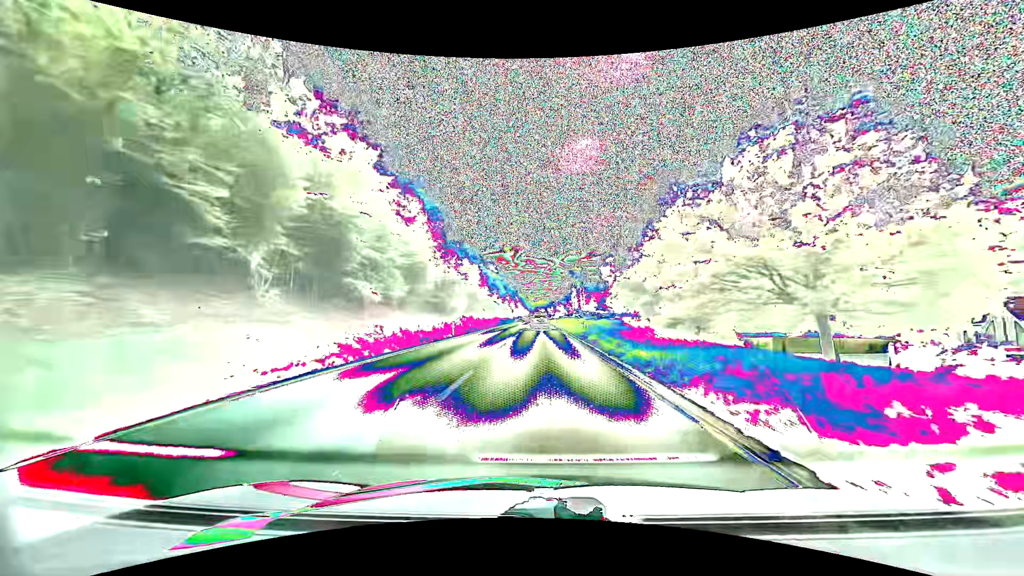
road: primary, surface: asphalt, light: Day
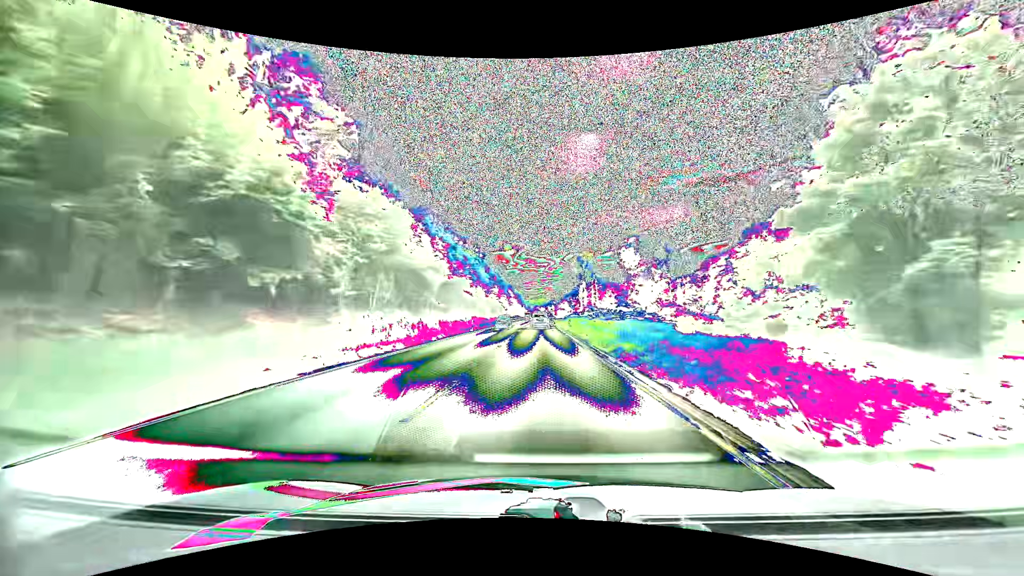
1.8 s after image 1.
(+0.1, +37.7) m; 0°
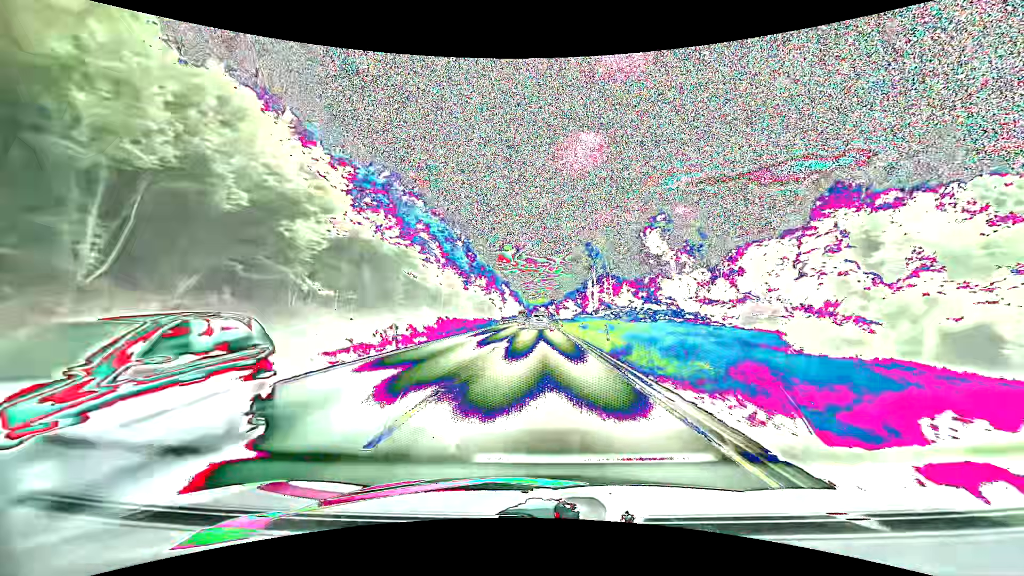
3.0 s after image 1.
(-0.1, +25.4) m; 0°
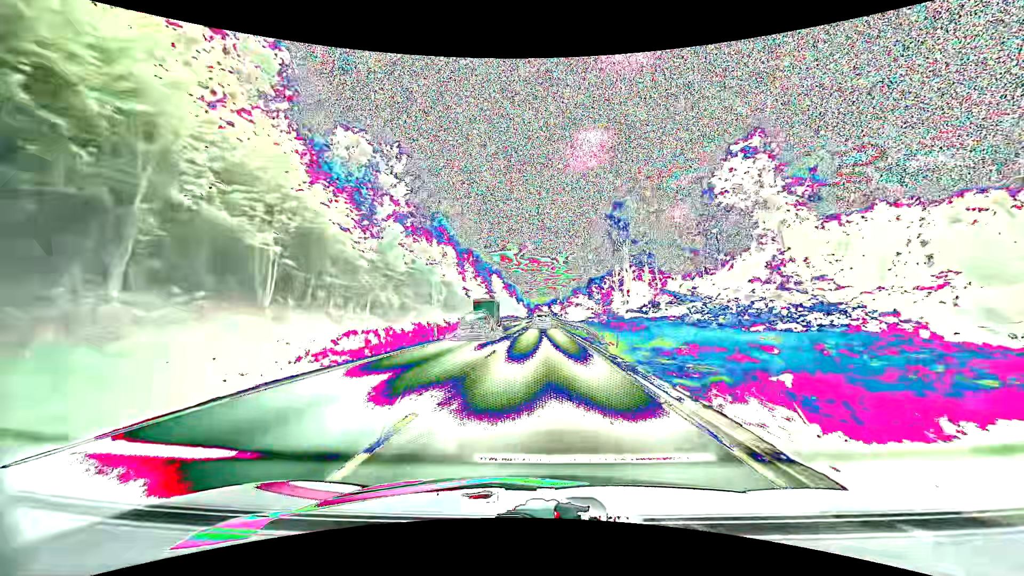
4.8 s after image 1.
(-0.2, +38.5) m; 0°
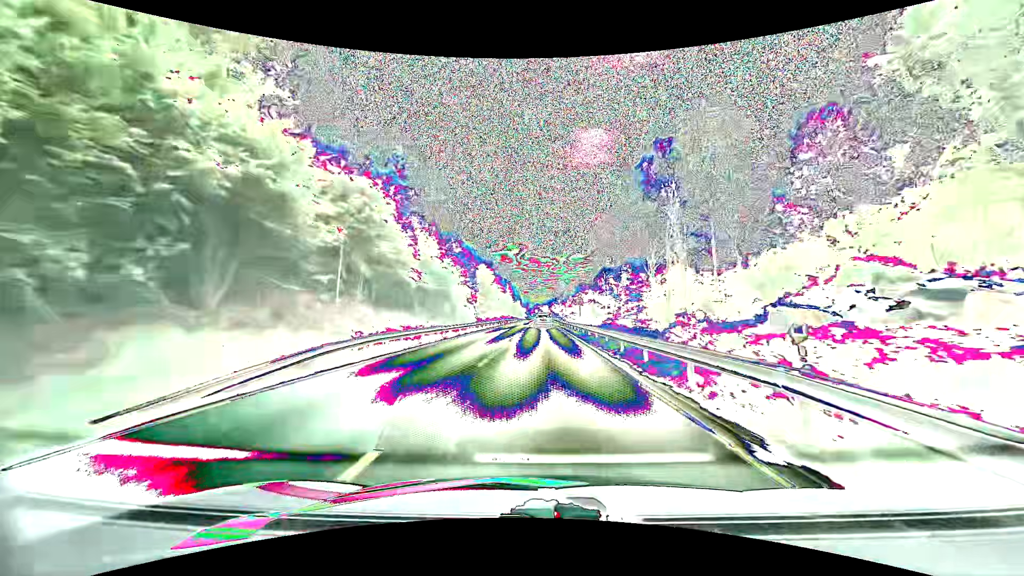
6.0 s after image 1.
(0.0, +25.9) m; 0°
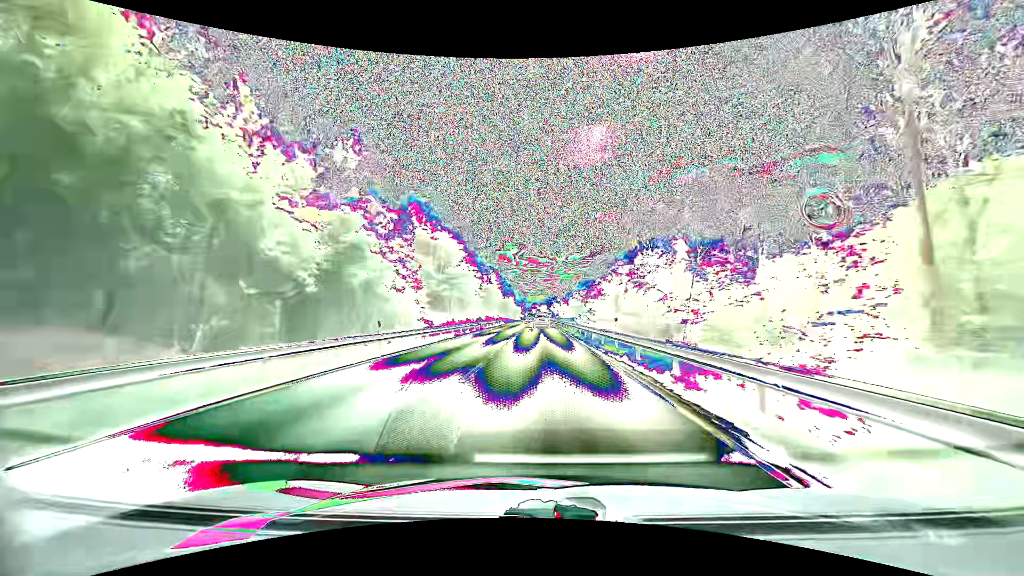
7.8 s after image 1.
(+0.1, +39.2) m; 0°
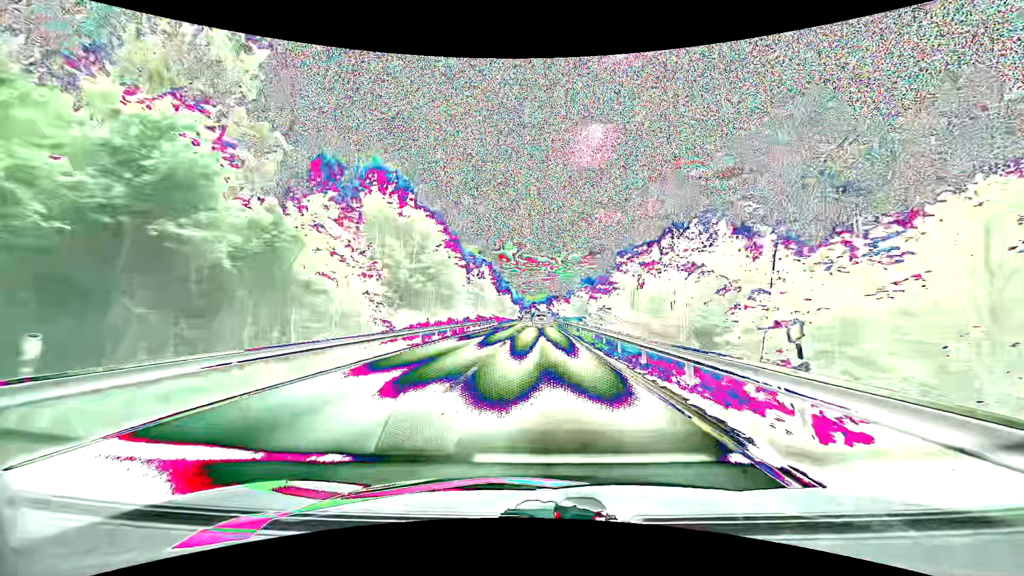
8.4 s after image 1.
(0.0, +13.2) m; 0°
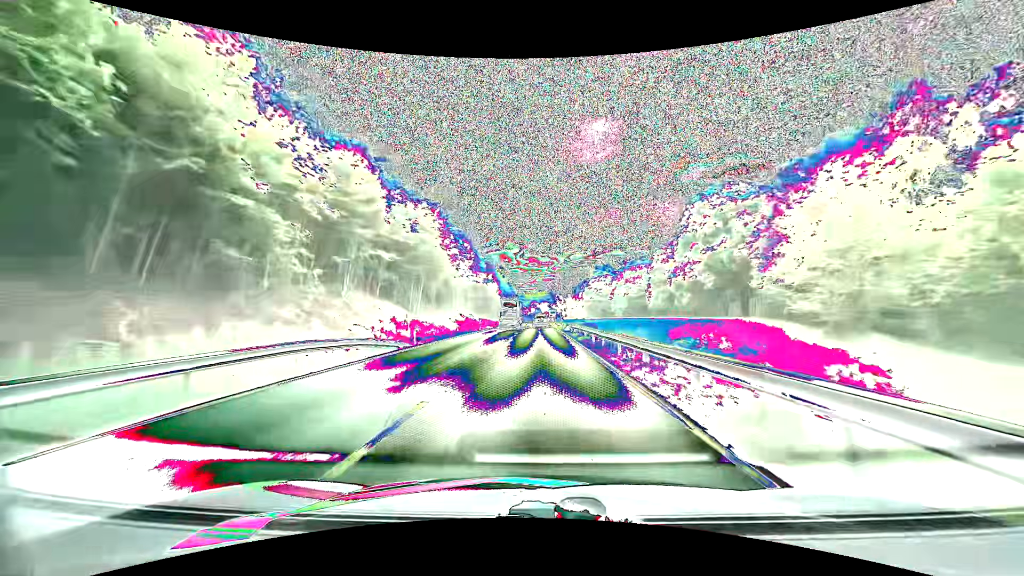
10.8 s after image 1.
(+0.3, +53.5) m; 0°
(0, +10) (0, +20) (0, +30) (0, +40) (0, +50) (0, +60) (0, +70) (0, +80) (0, +90) (0, +100) m
